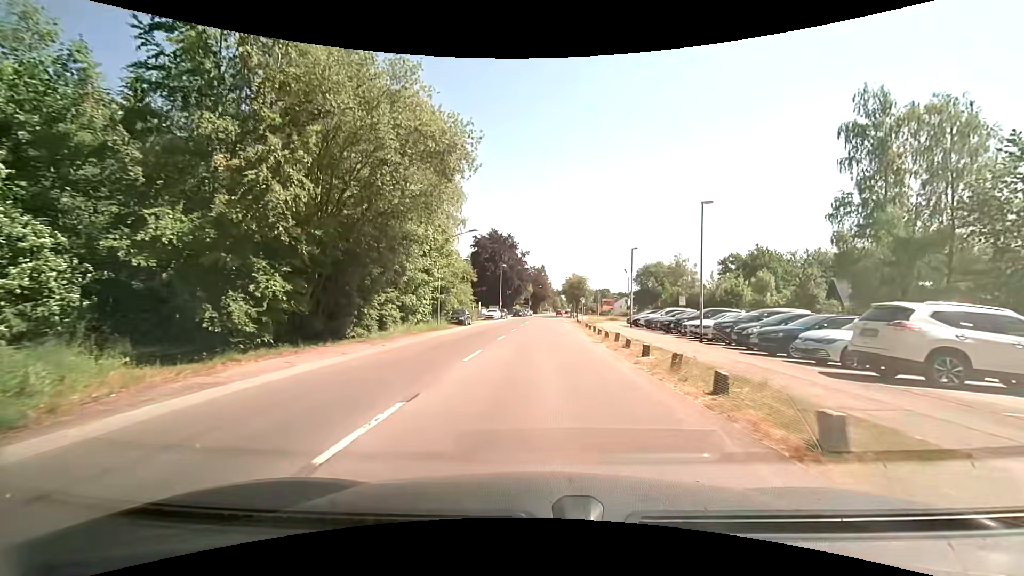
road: tertiary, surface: asphalt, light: Day
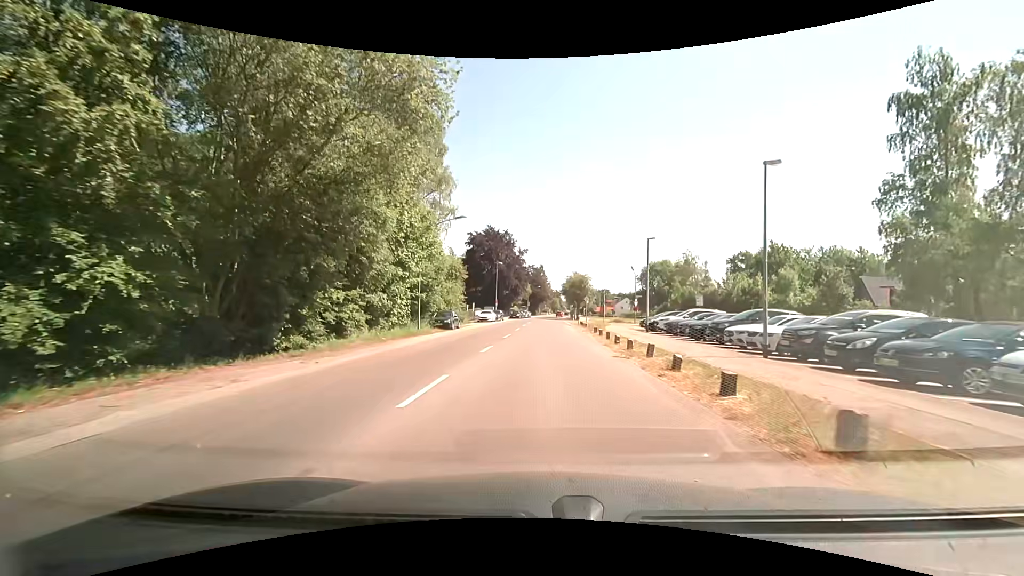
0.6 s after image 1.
(+0.1, +6.1) m; +1°
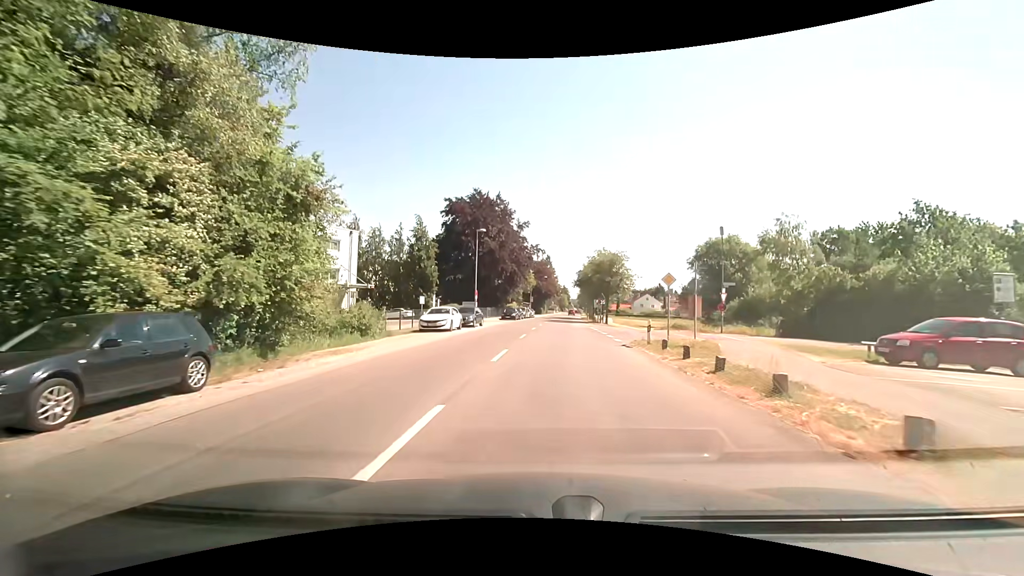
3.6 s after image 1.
(0.0, +30.0) m; -1°
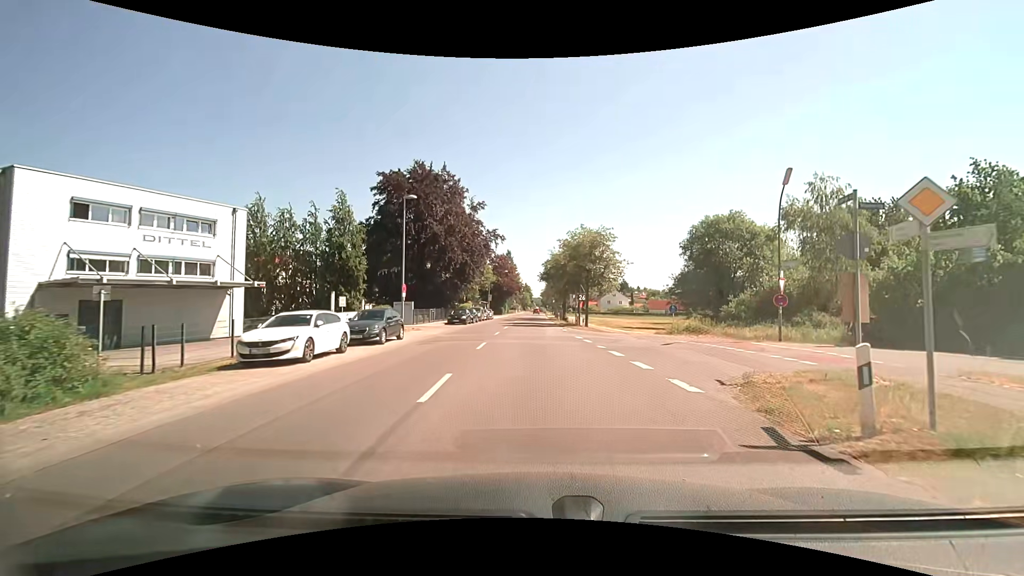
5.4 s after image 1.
(+0.3, +14.0) m; +5°
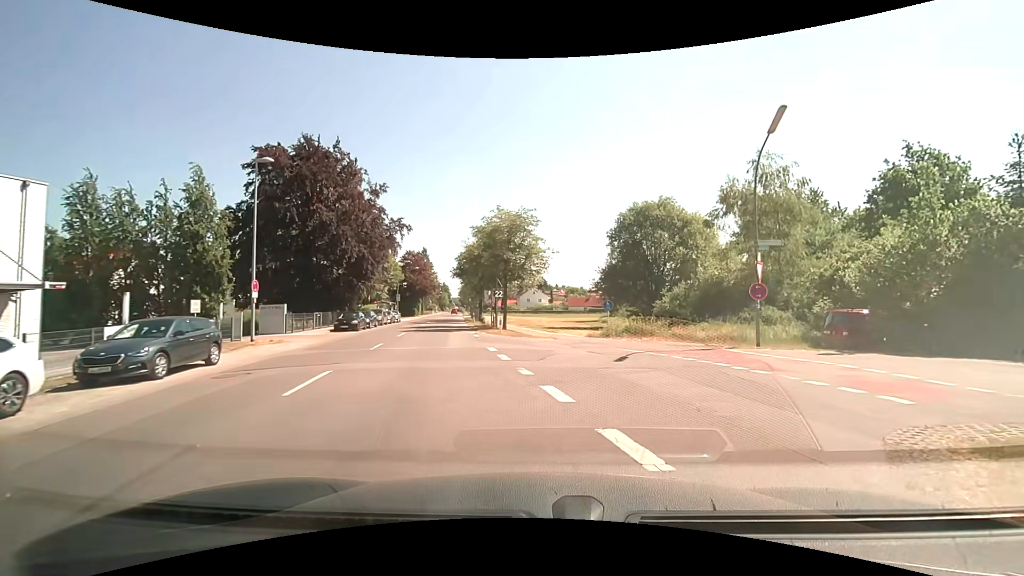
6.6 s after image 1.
(+0.5, +7.3) m; +9°
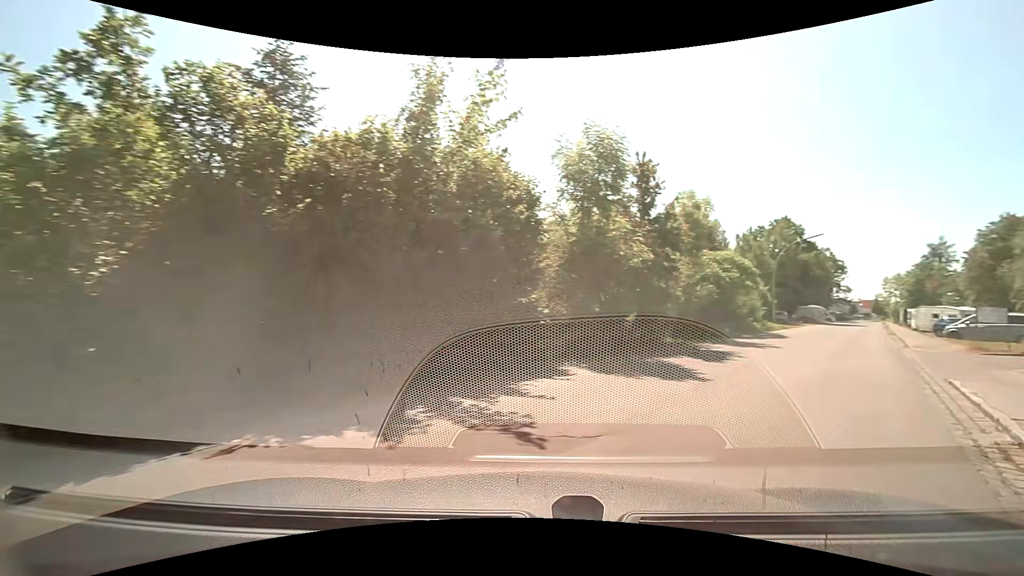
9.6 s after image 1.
(+6.7, +11.9) m; +76°
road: residential
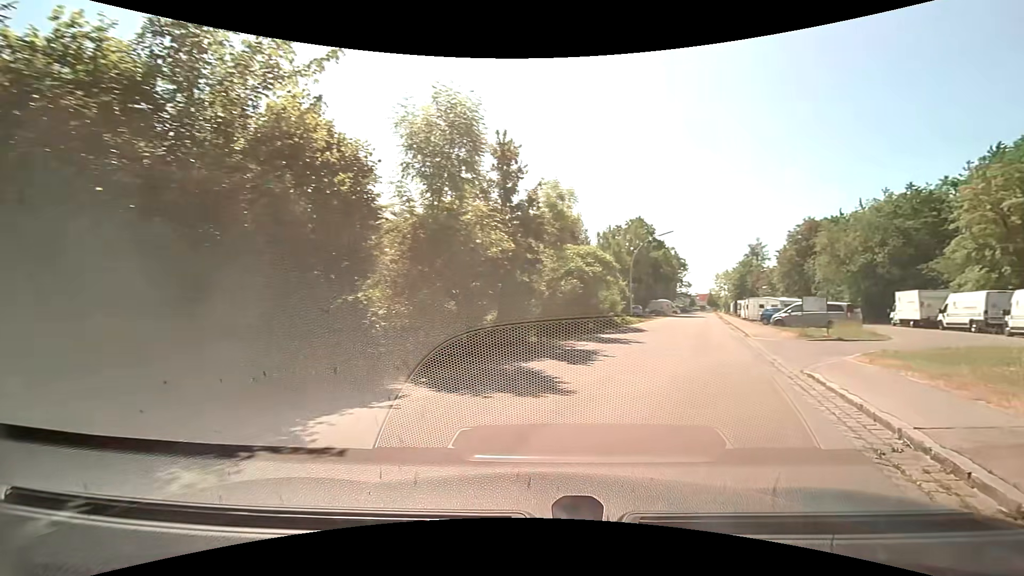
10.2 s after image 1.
(+0.3, +2.6) m; +14°
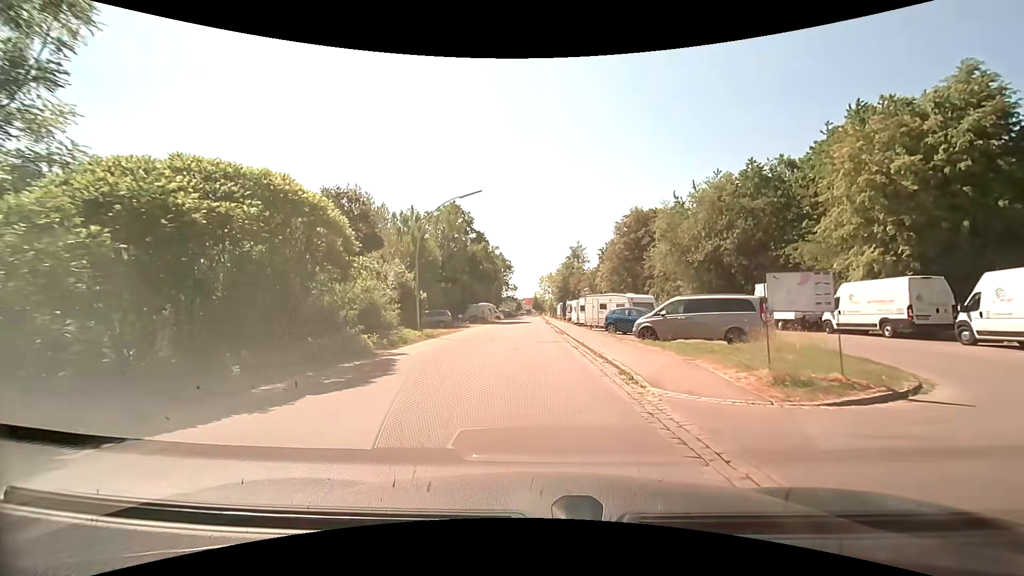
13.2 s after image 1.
(+5.1, +17.9) m; +19°
(0, +10) (0, +20) (0, +30) (0, +40) (-1, +50) (-1, +60) (-1, +70) (-1, +80) (-1, +90) (-1, +100) m
